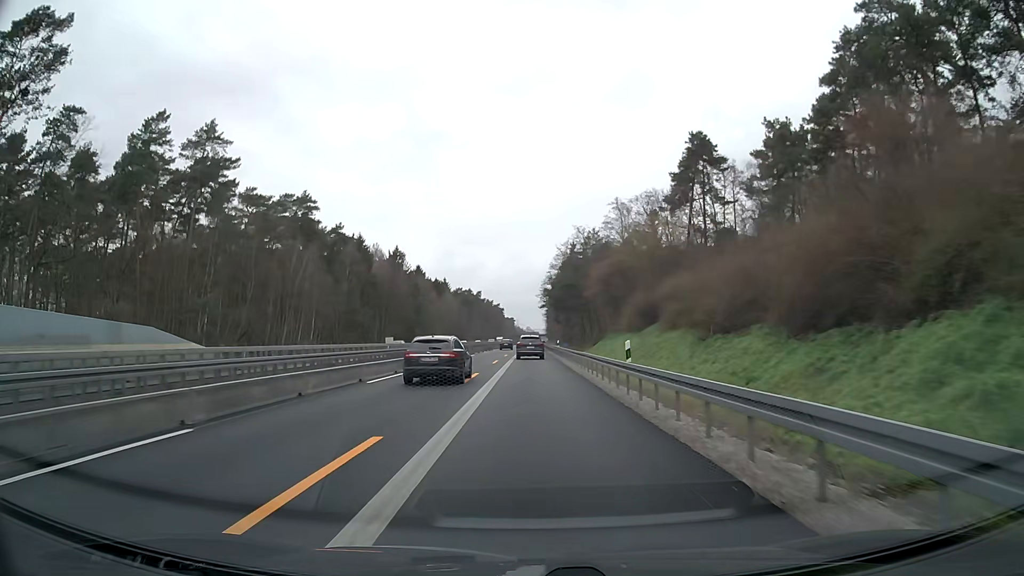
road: motorway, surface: asphalt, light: Day
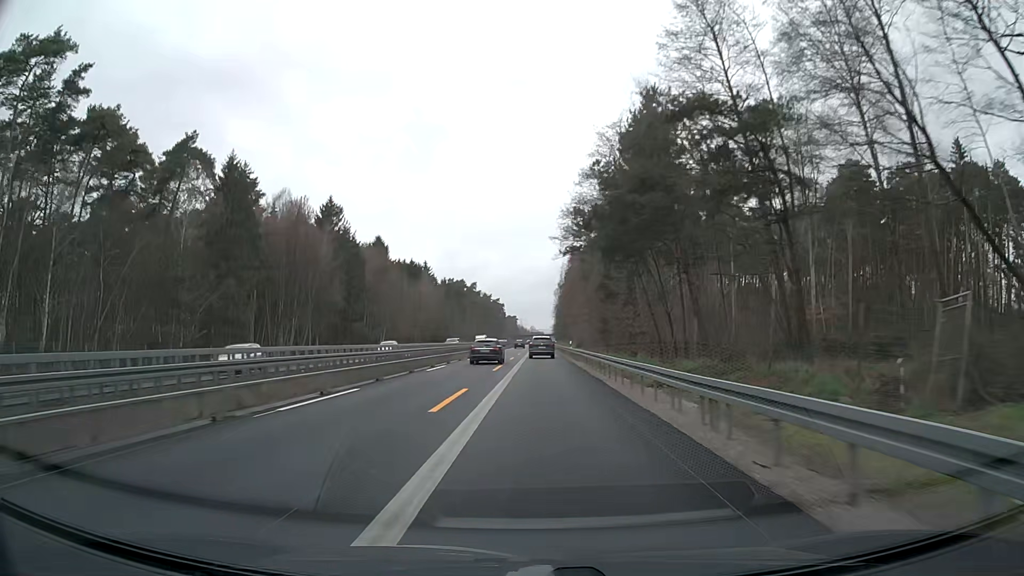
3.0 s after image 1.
(+0.1, +62.7) m; 0°
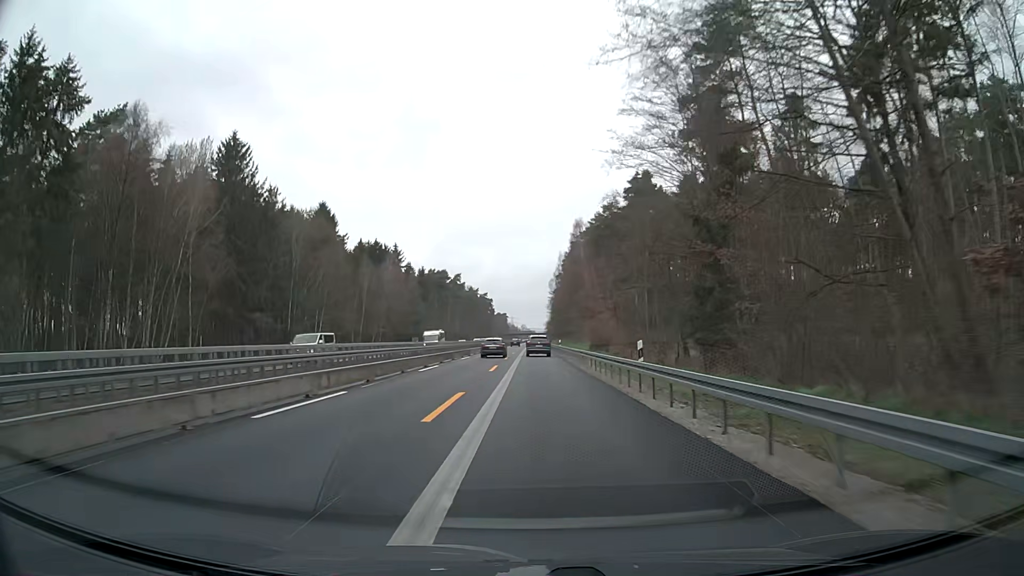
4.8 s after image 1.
(+0.2, +37.6) m; 0°
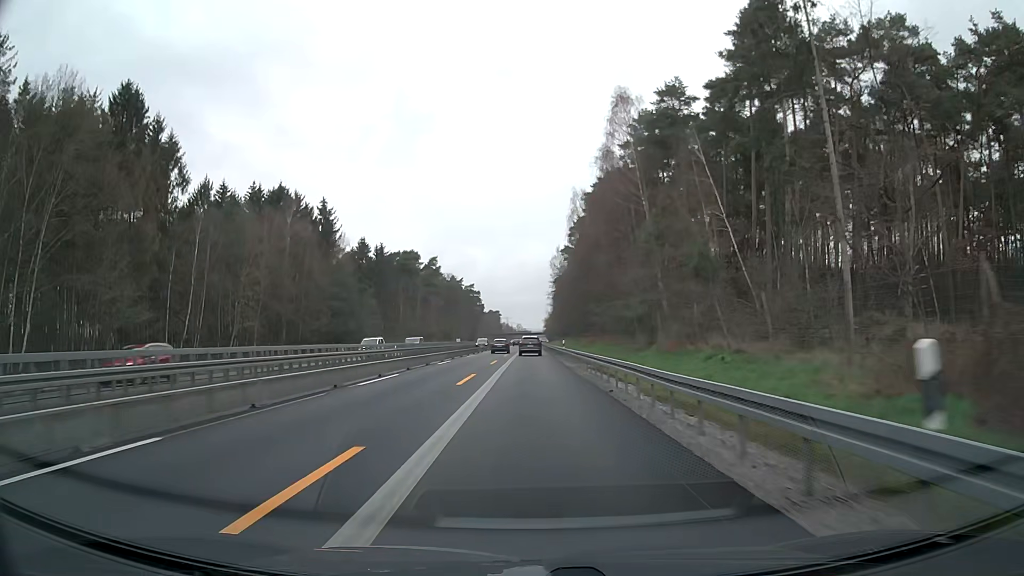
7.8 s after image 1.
(+1.0, +62.6) m; 0°
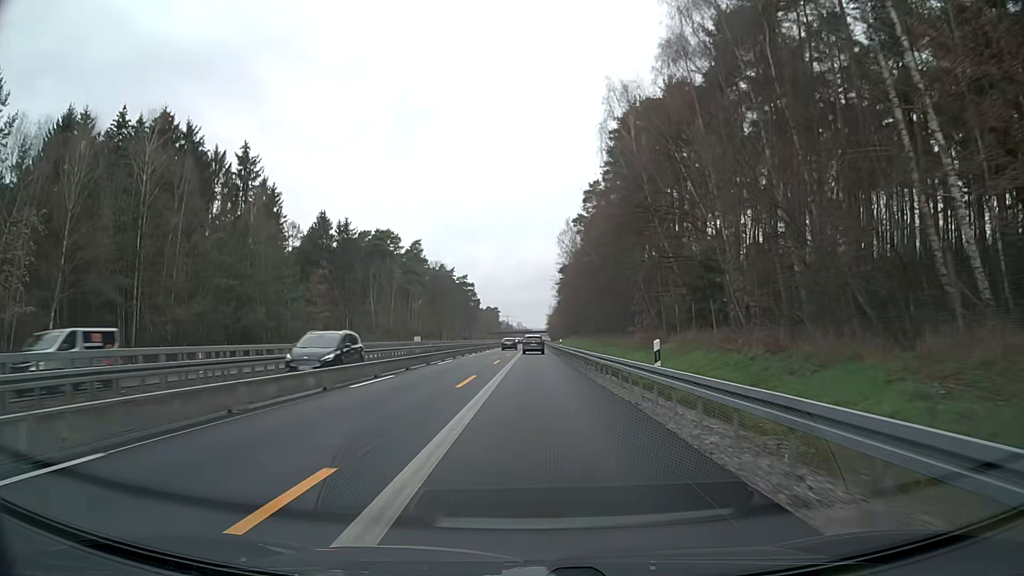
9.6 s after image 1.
(+0.1, +37.6) m; 0°
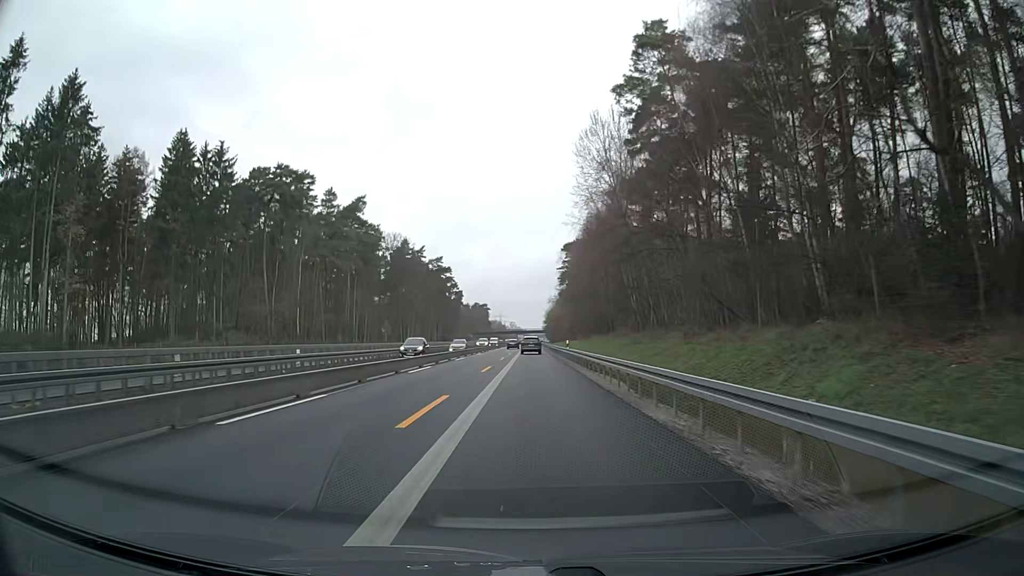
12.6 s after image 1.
(0.0, +62.5) m; 0°
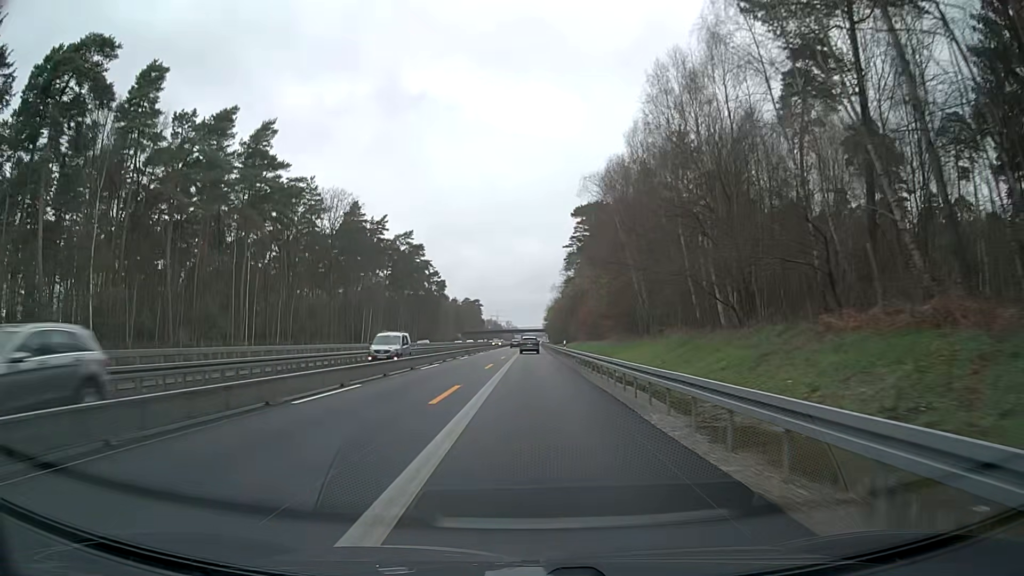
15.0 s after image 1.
(+0.2, +50.1) m; 0°
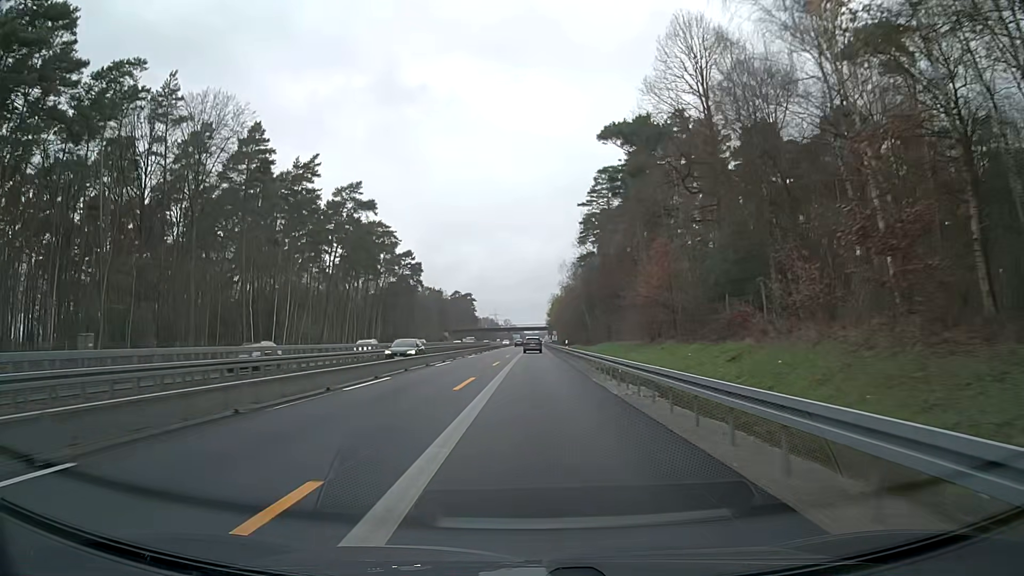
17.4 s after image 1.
(-0.1, +50.0) m; 0°
(0, +10) (0, +20) (0, +30) (0, +40) (0, +50) (0, +60) (+1, +70) (+1, +80) (+1, +90) (+1, +100) m
